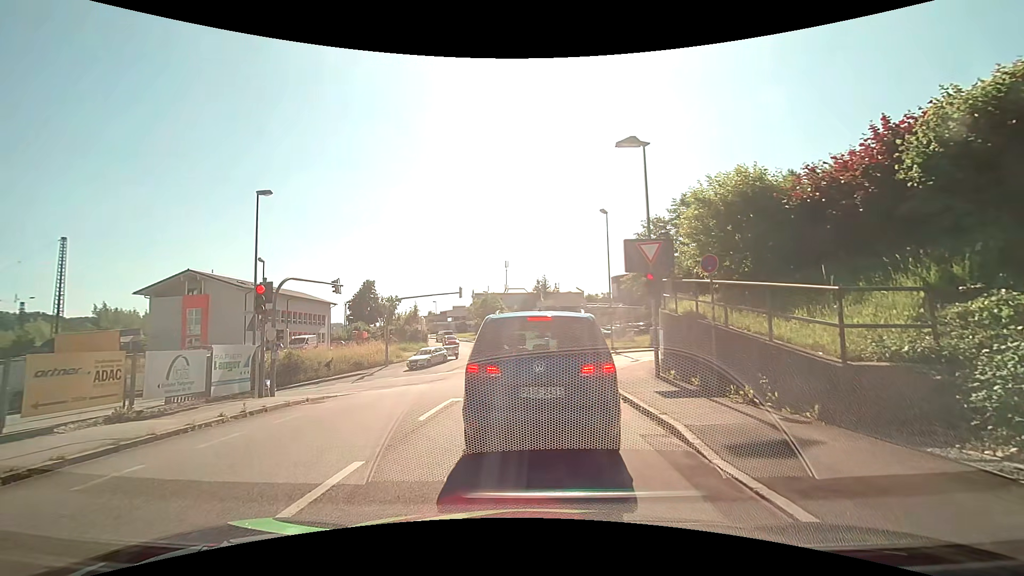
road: tertiary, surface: asphalt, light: Day
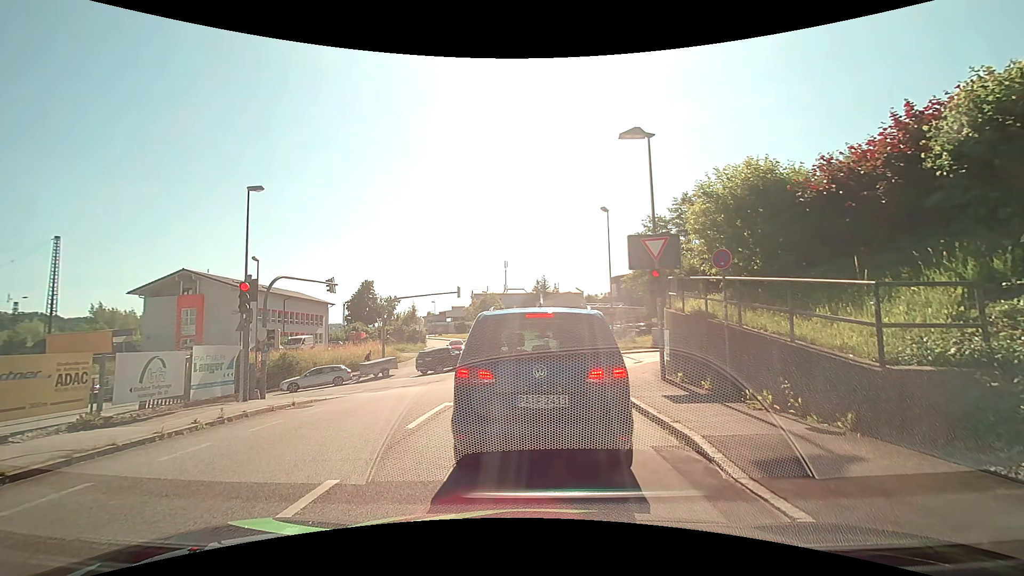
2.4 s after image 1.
(0.0, +0.8) m; 0°
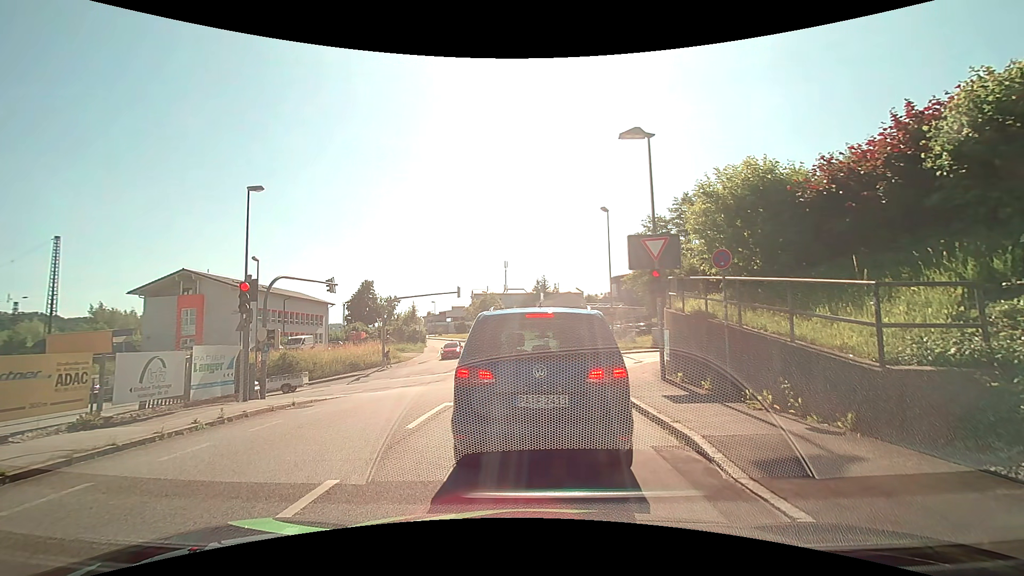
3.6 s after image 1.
(0.0, 0.0) m; 0°
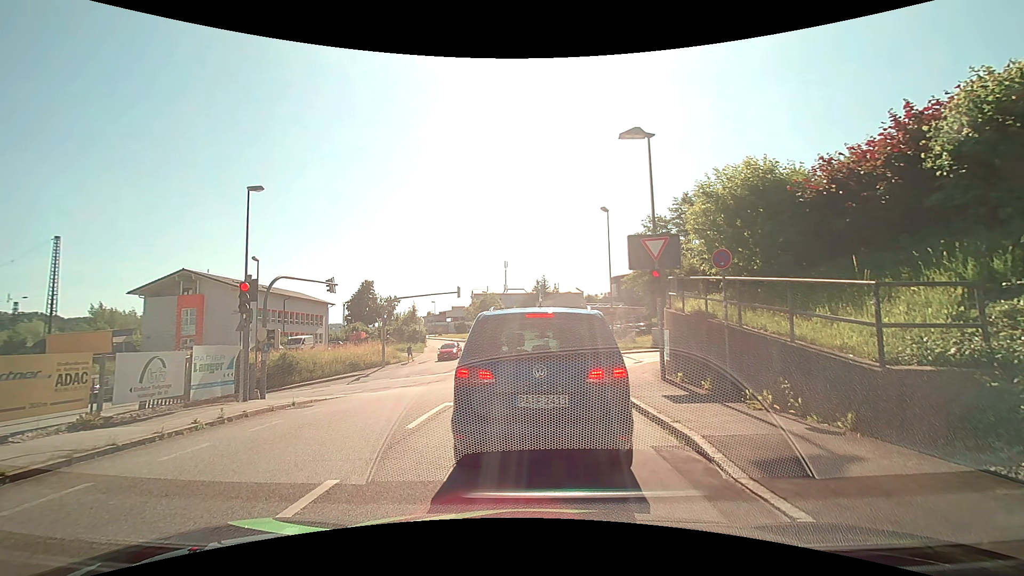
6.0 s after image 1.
(0.0, 0.0) m; 0°
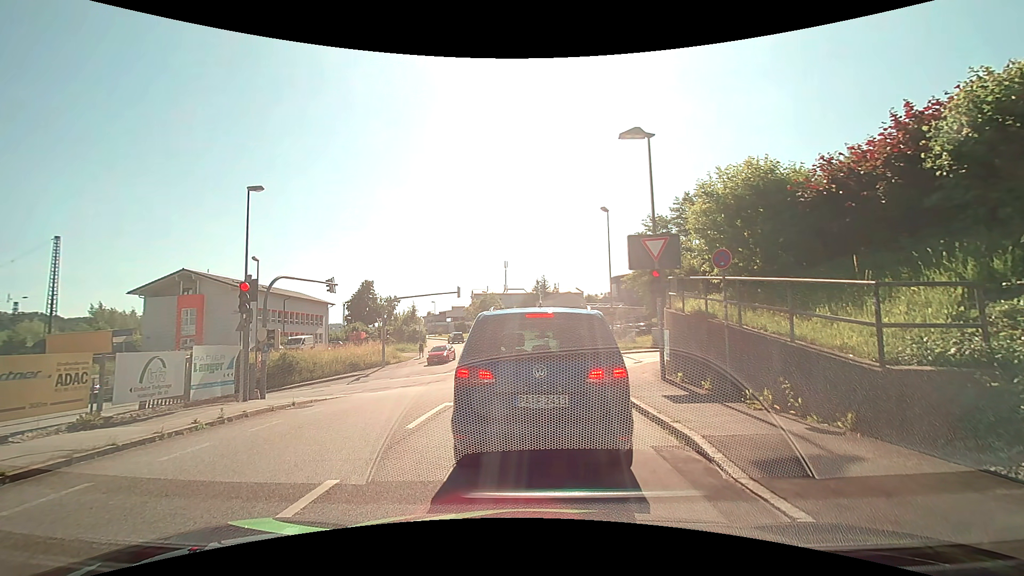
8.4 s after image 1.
(0.0, 0.0) m; 0°
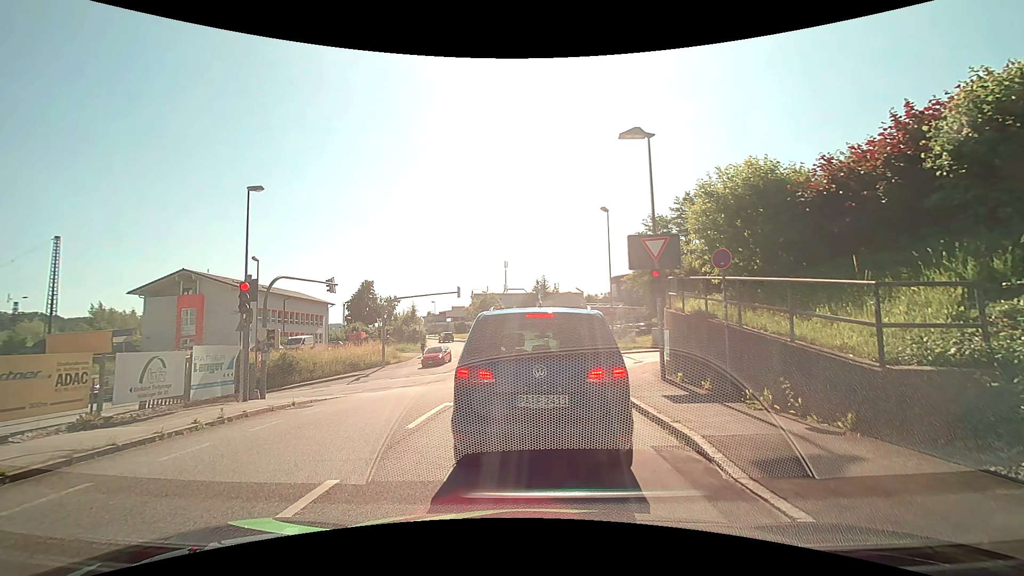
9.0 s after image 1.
(0.0, 0.0) m; 0°
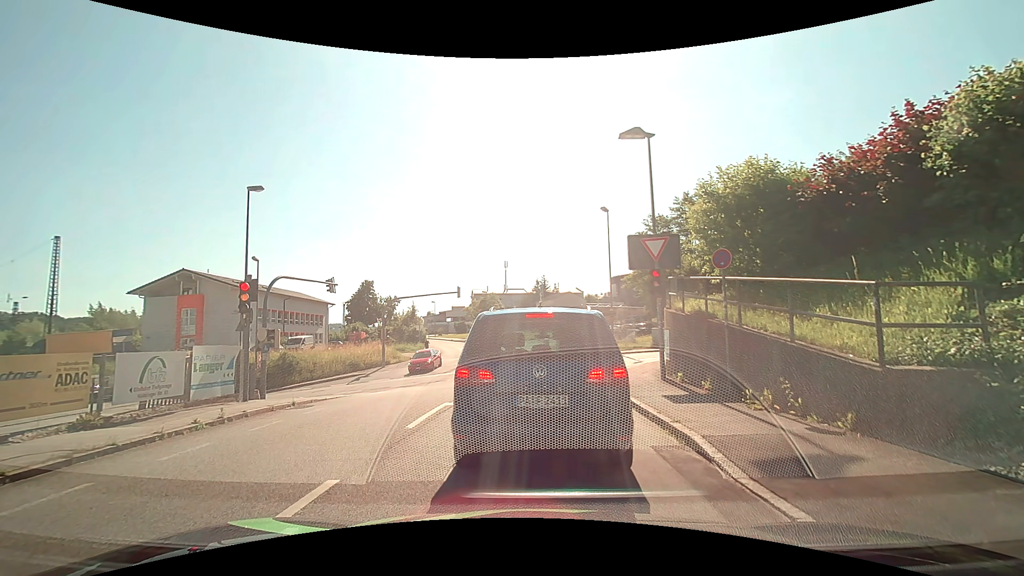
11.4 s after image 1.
(0.0, 0.0) m; 0°
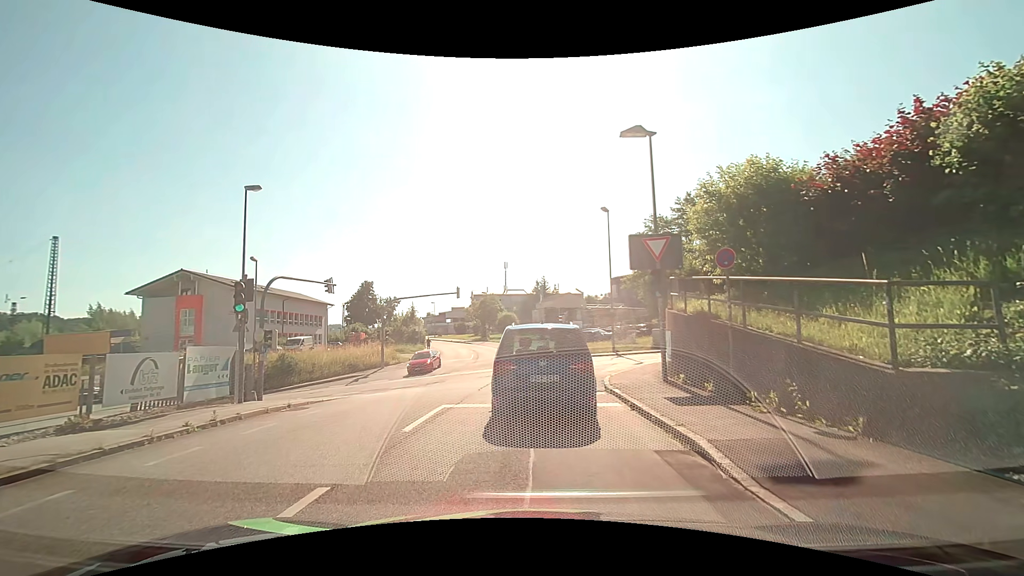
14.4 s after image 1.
(0.0, +0.2) m; 0°
